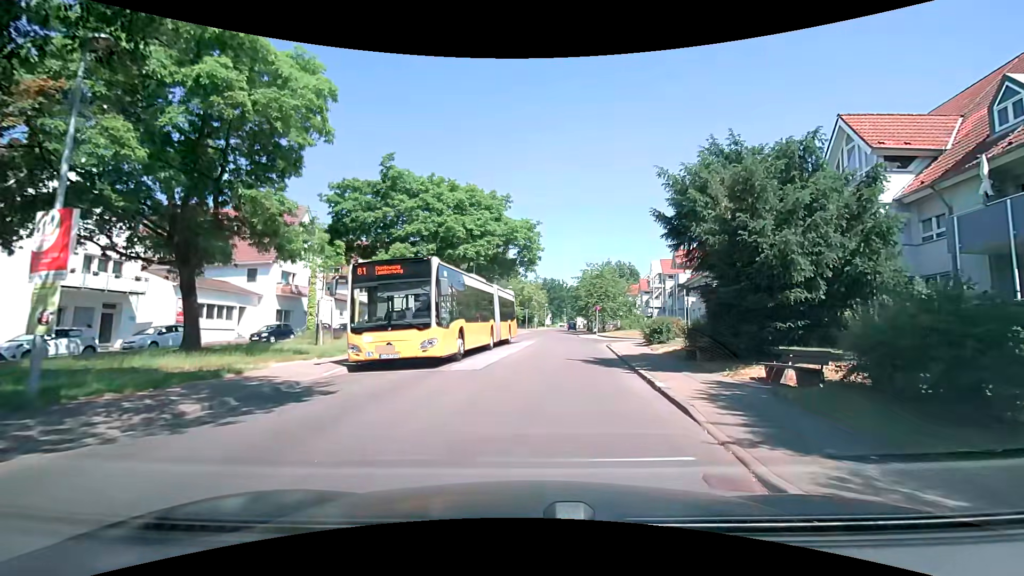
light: Day
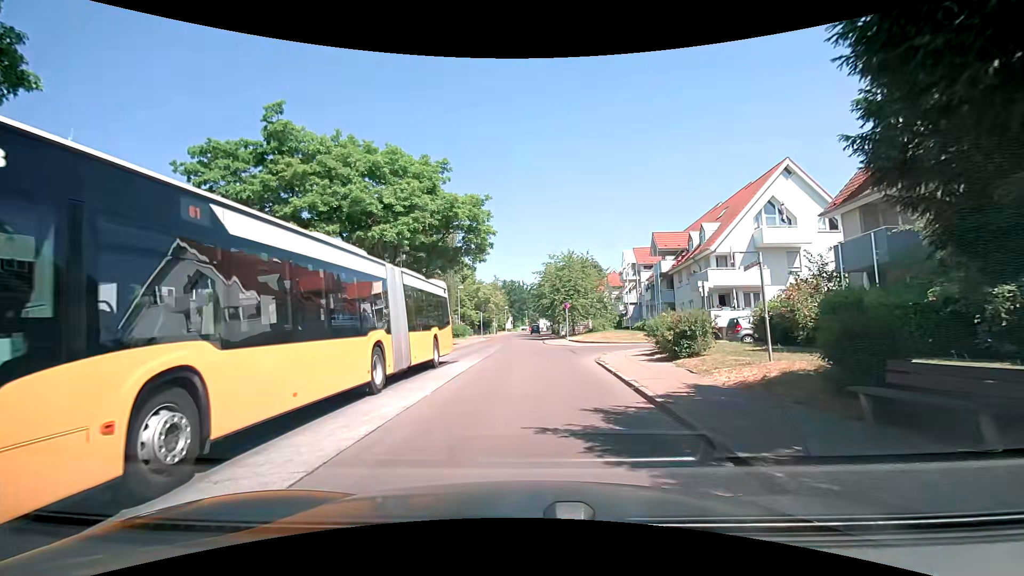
(+1.1, +10.8) m; +7°
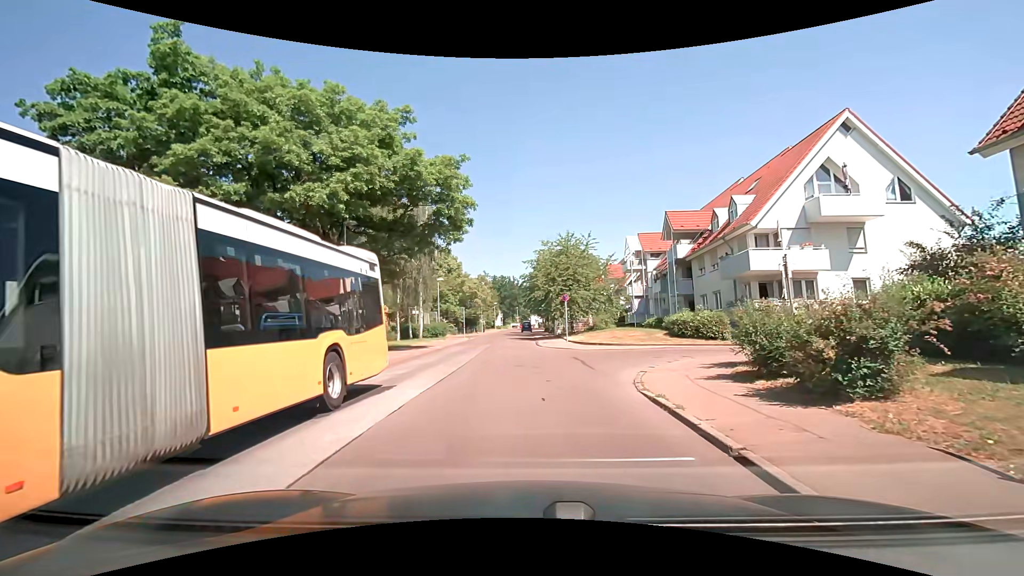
(+0.1, +7.8) m; 0°
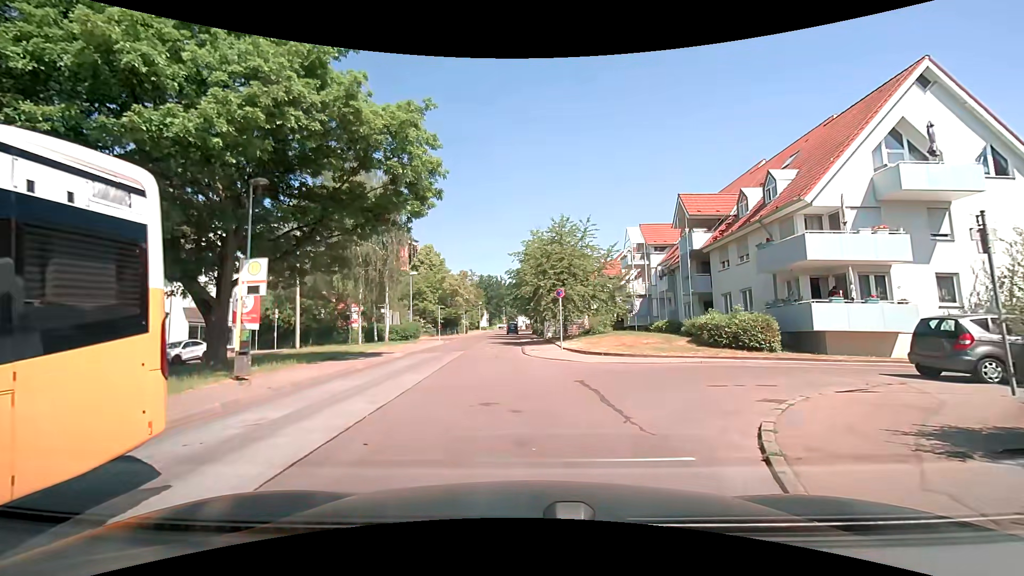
(+0.2, +6.7) m; +2°
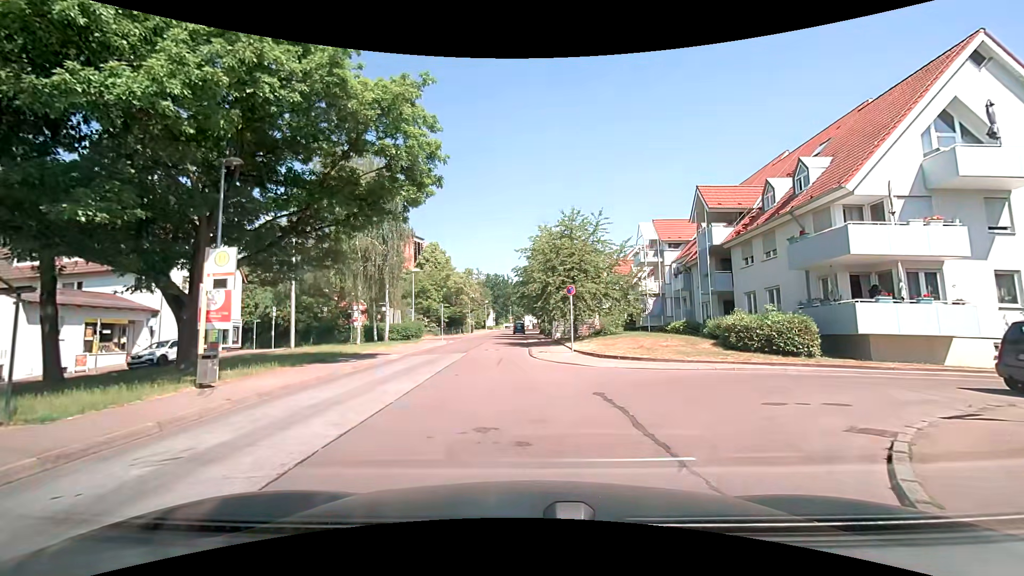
(0.0, +2.0) m; -1°
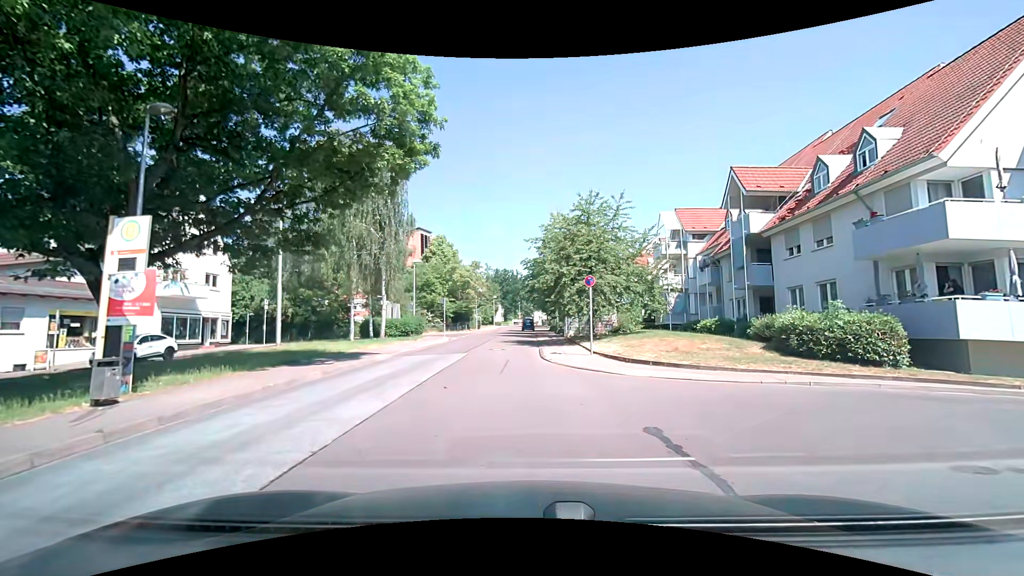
(0.0, +3.3) m; 0°
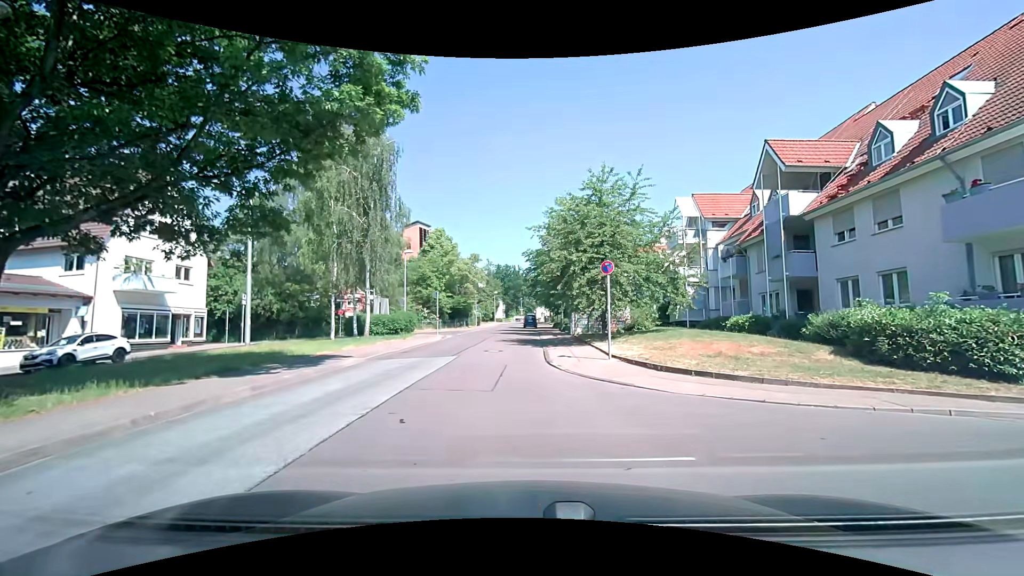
(0.0, +3.6) m; +1°
